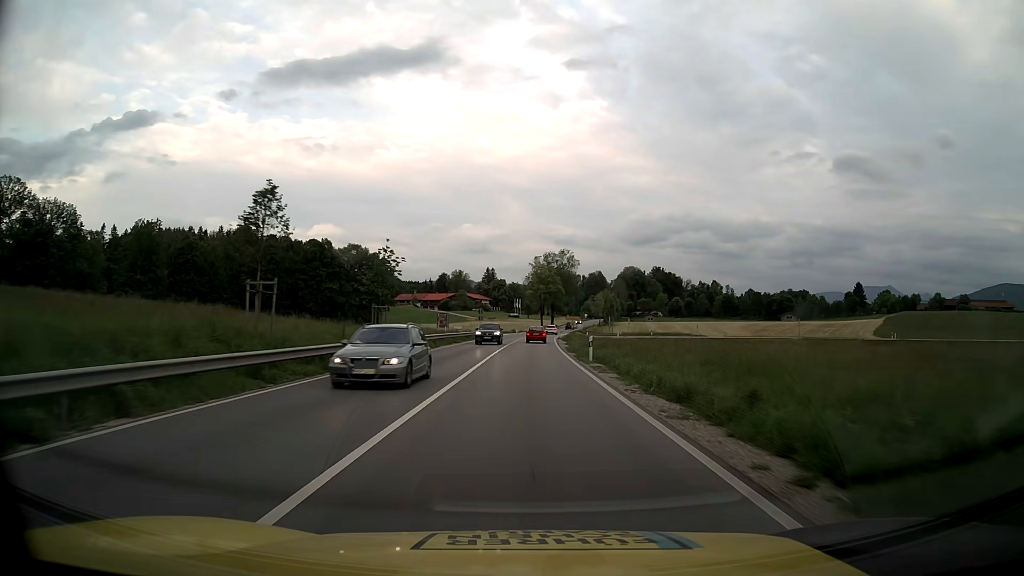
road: primary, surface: asphalt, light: Day
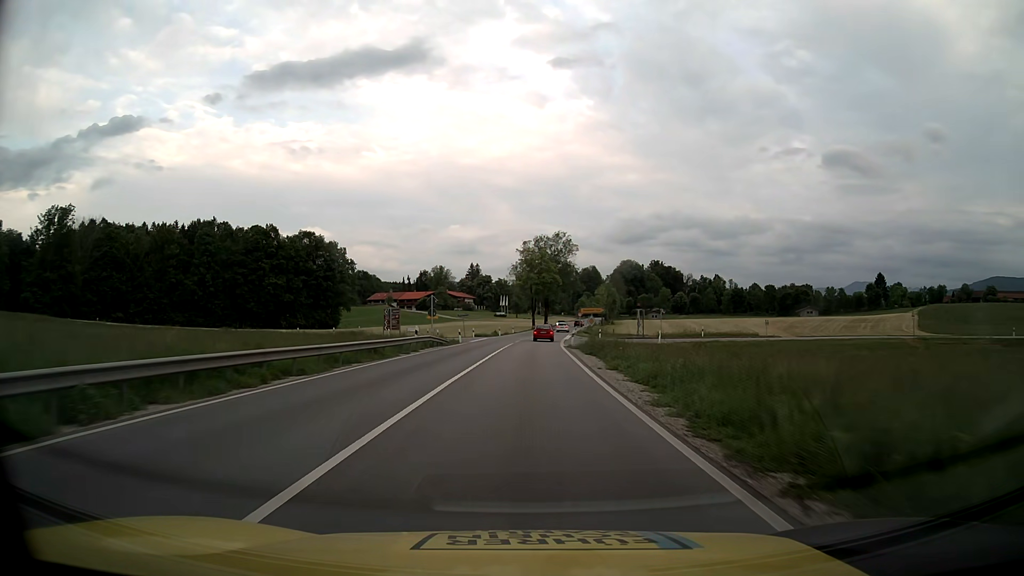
(+0.1, +34.2) m; +1°
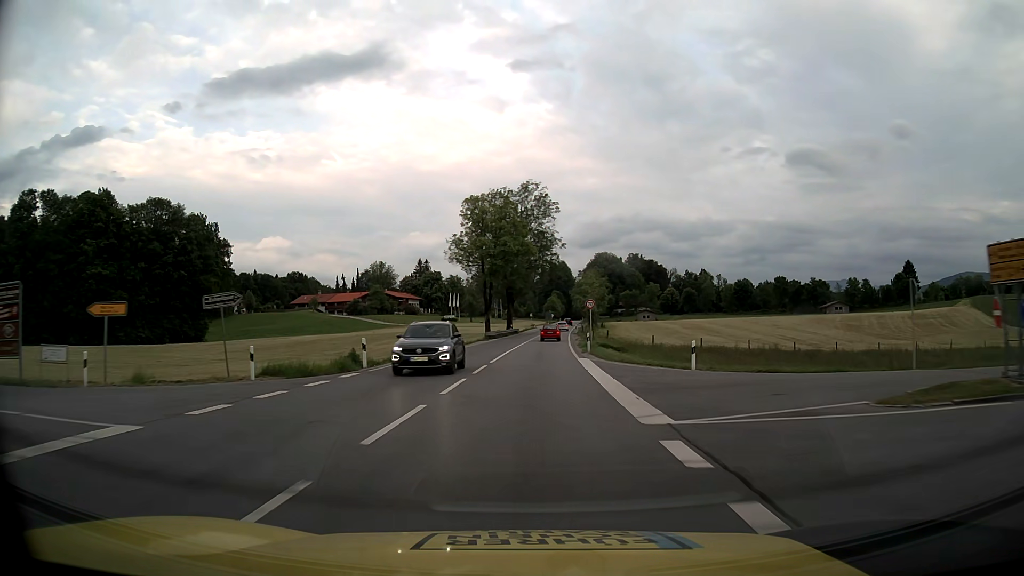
(+1.2, +56.5) m; +3°
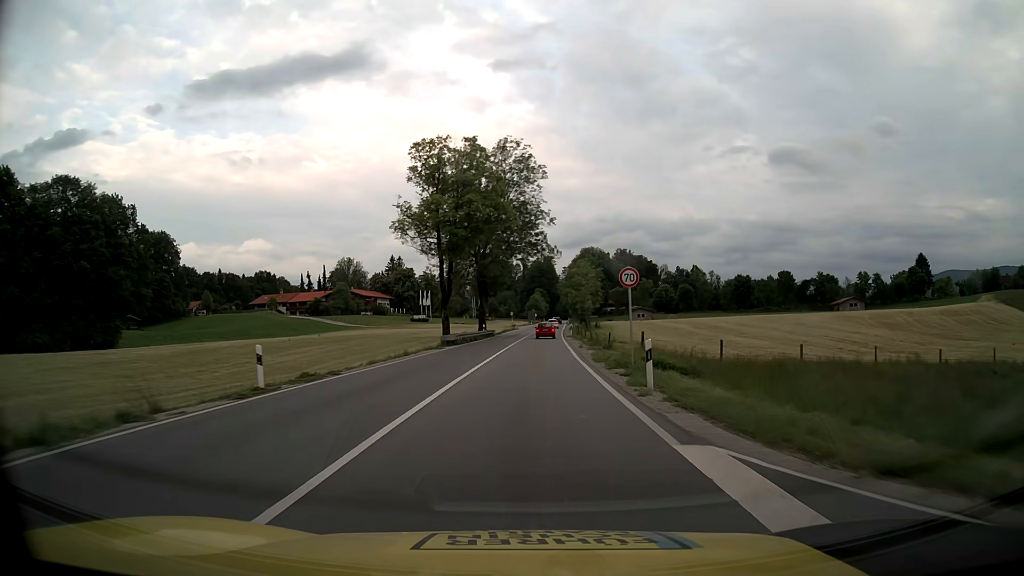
(+0.3, +22.5) m; +2°
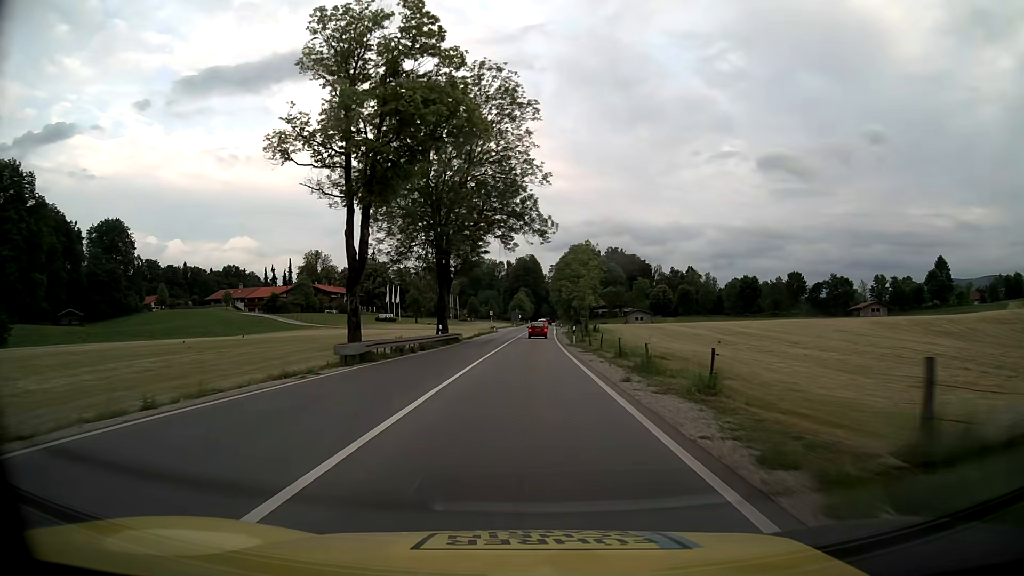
(+0.2, +22.5) m; +1°
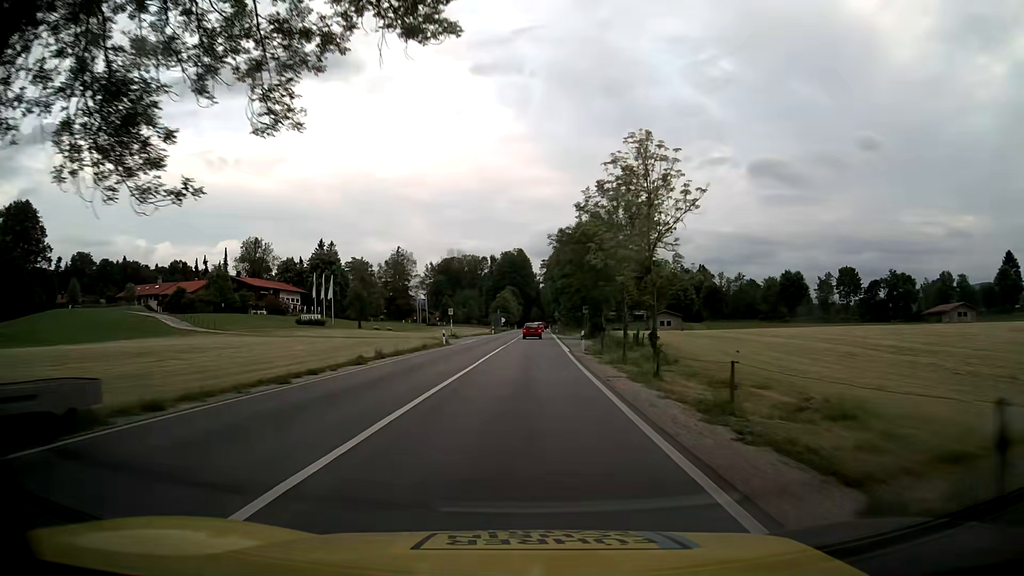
(+0.7, +44.9) m; +1°
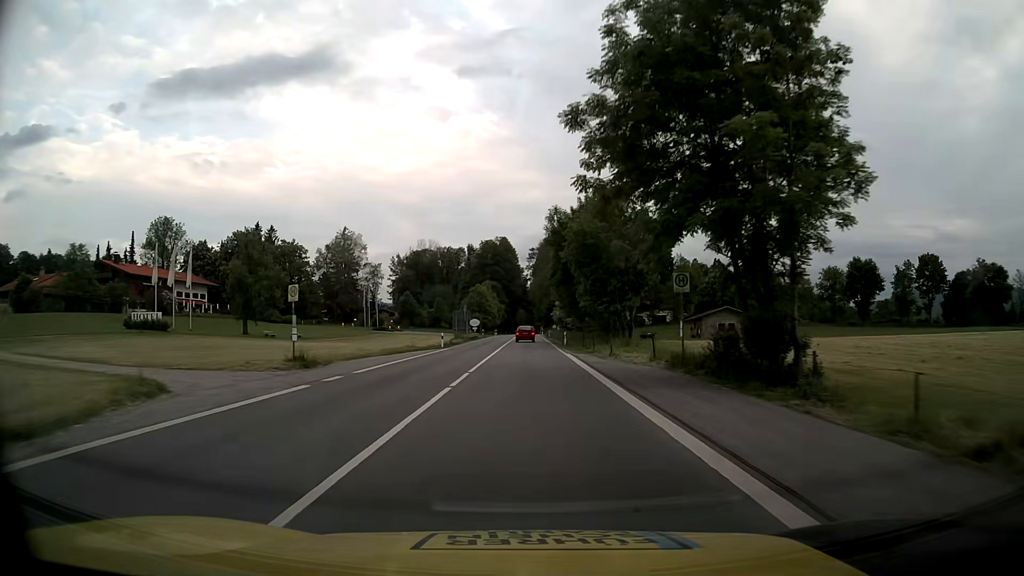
(+0.3, +44.9) m; +1°
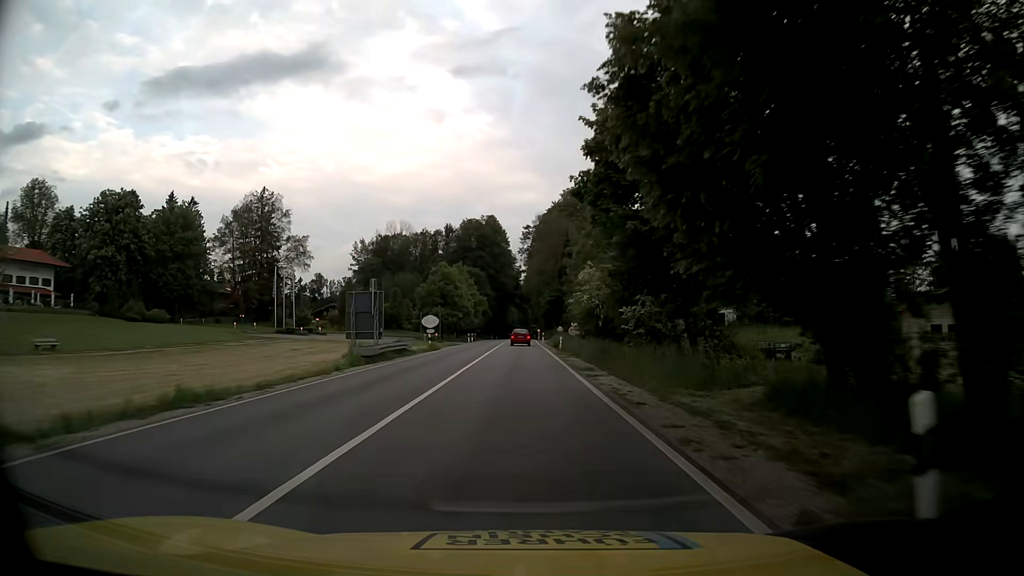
(+0.3, +45.0) m; 0°
(0, +10) (0, +20) (0, +30) (0, +40) (0, +50) (0, +60) (0, +70) (0, +80) (0, +90) (0, +100) m
